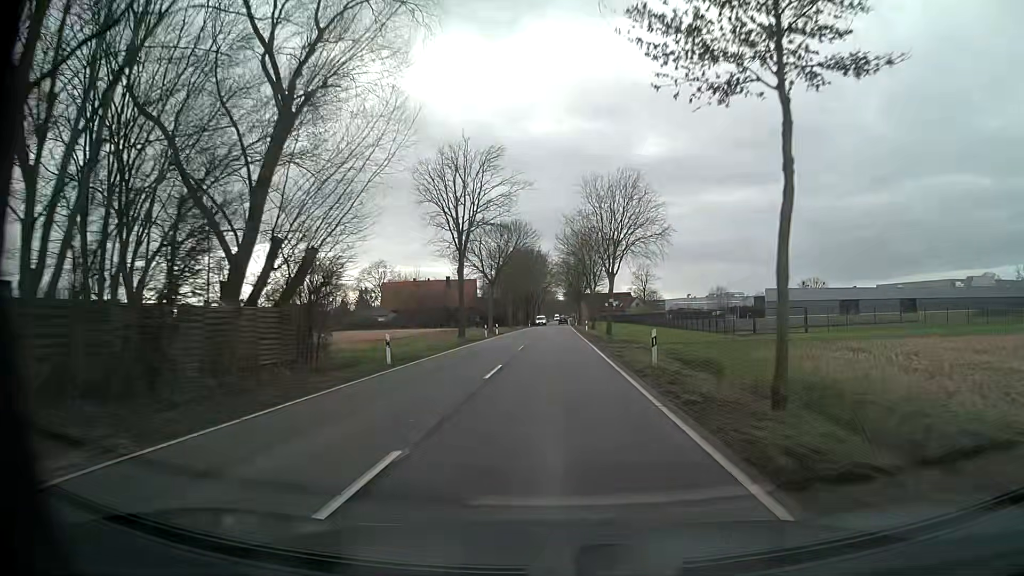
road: tertiary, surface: asphalt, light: Day
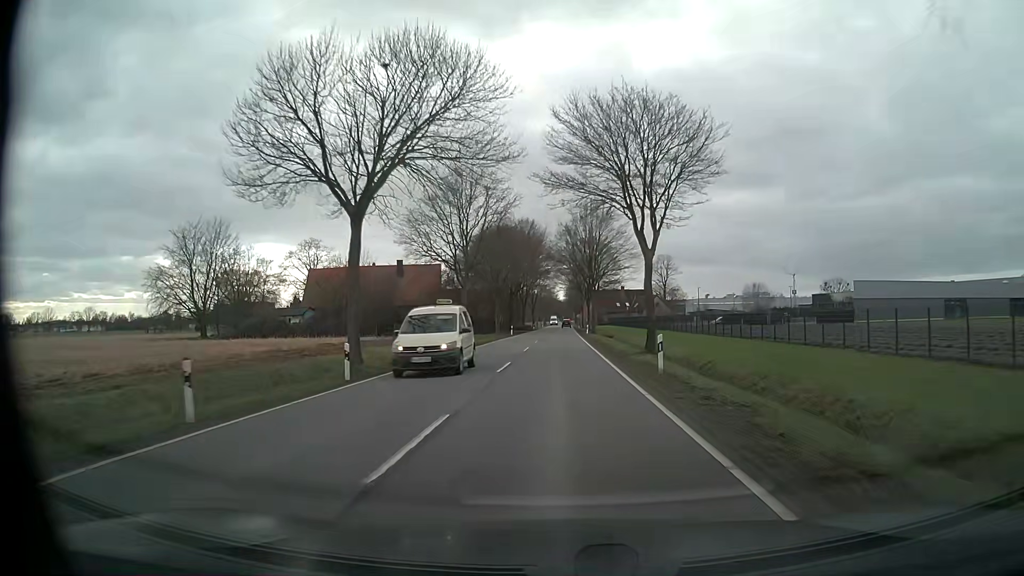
(-0.1, +45.5) m; 0°
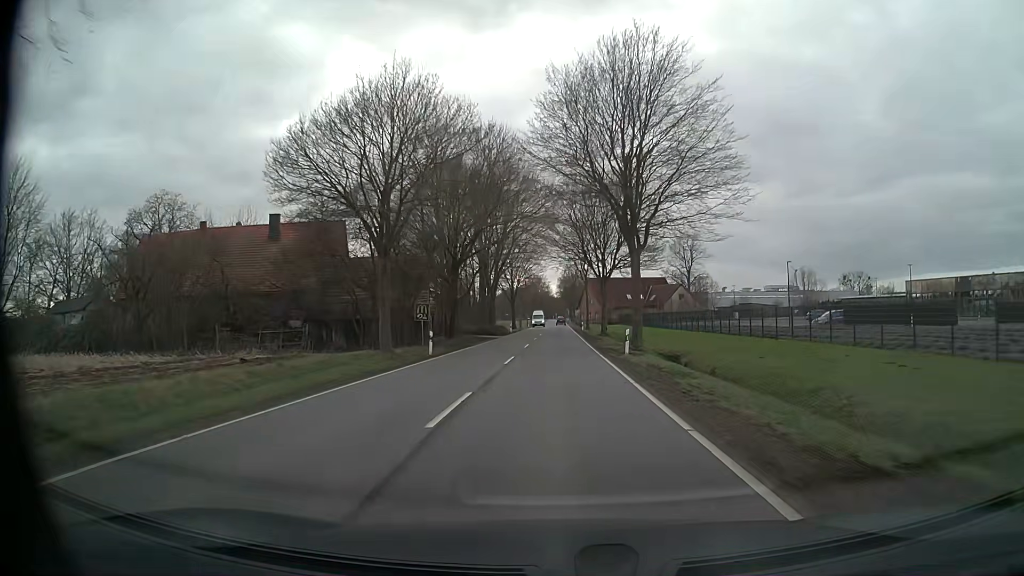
(+0.2, +45.4) m; +1°
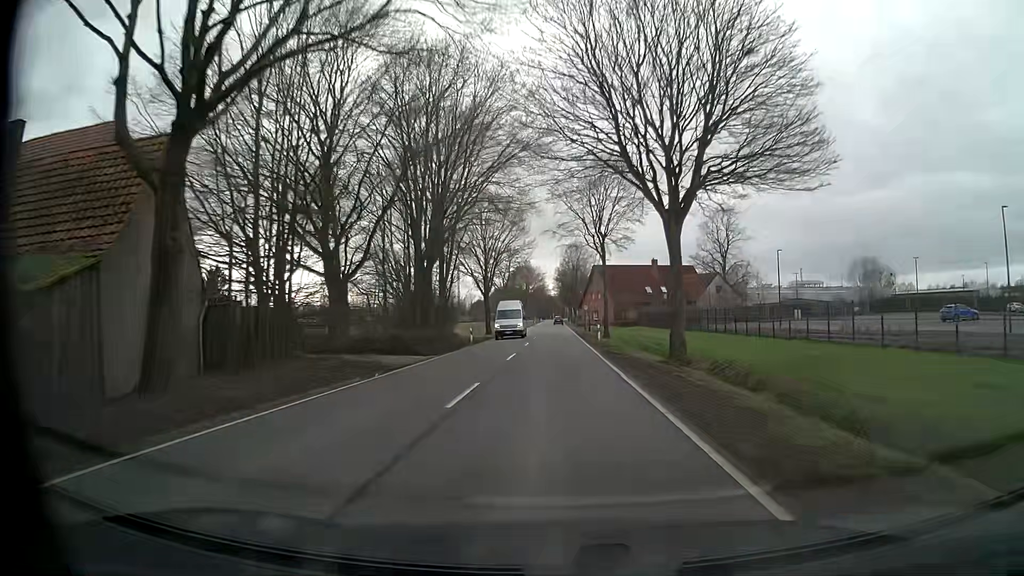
(+0.1, +34.1) m; 0°
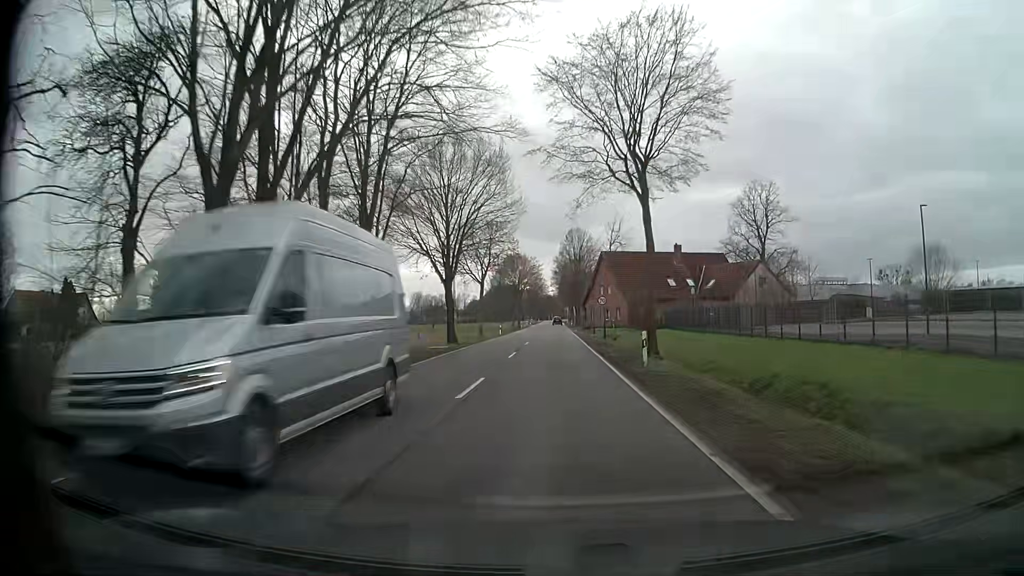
(+0.1, +22.7) m; +1°
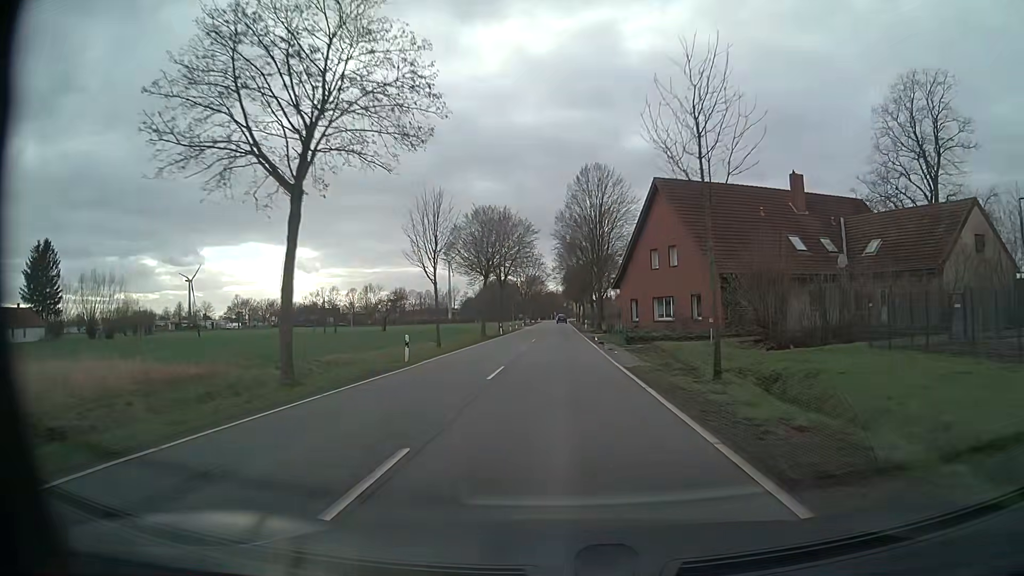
(-0.3, +44.7) m; 0°
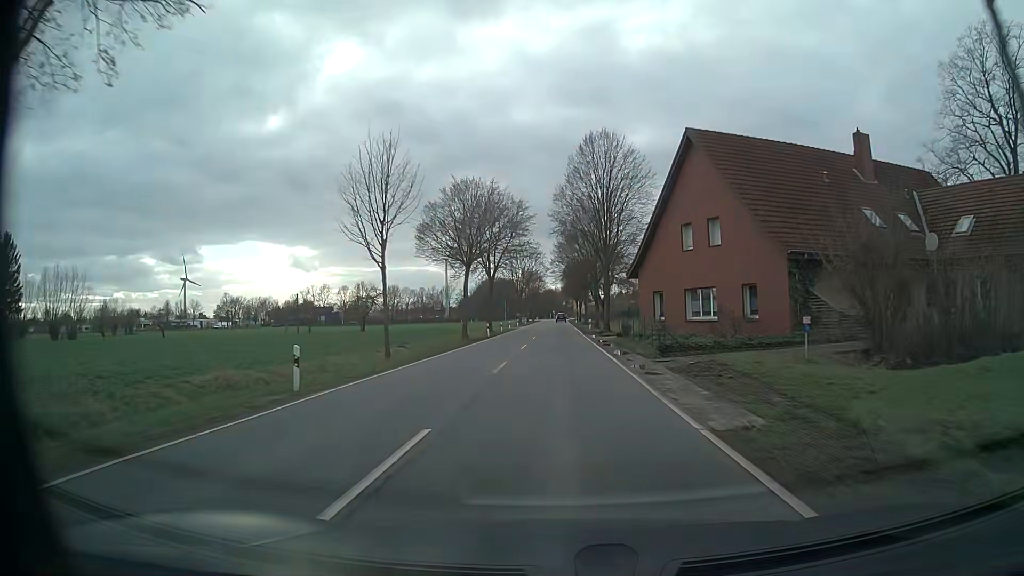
(0.0, +10.9) m; 0°
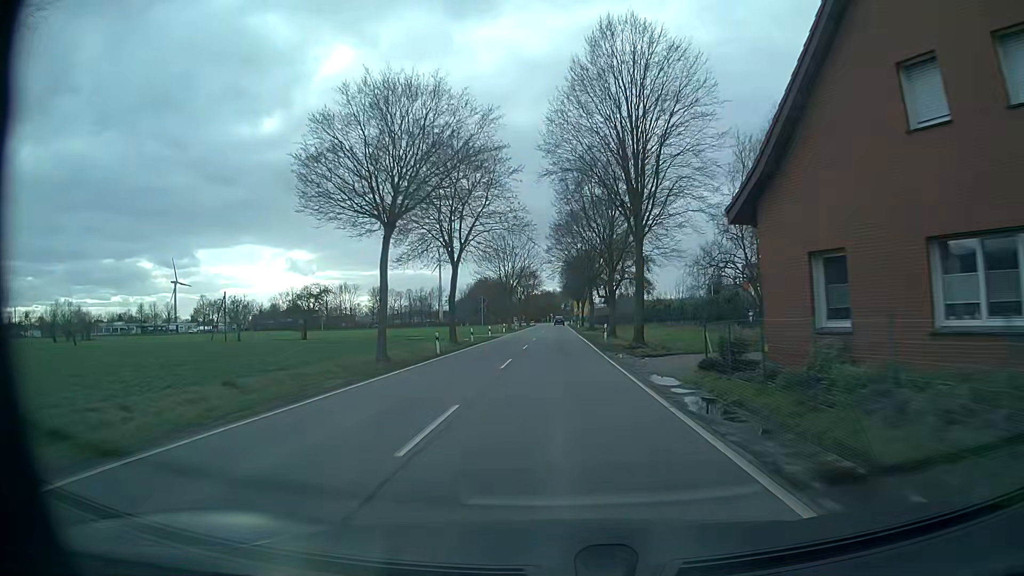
(0.0, +21.5) m; 0°
(0, +10) (0, +20) (0, +30) (0, +40) (0, +50) (0, +60) (0, +70) (0, +80) (0, +90) (0, +100) m
